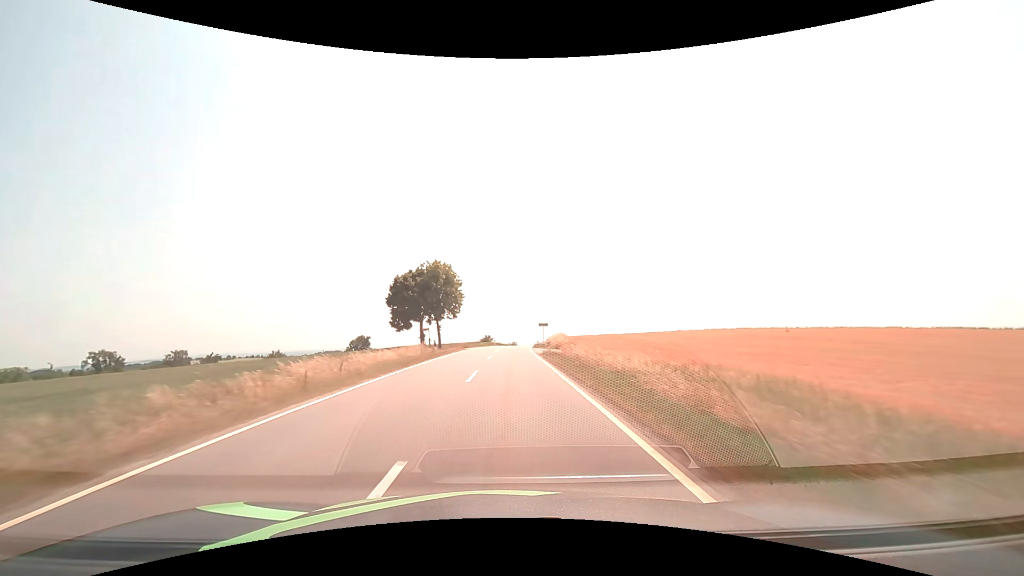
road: tertiary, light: Day
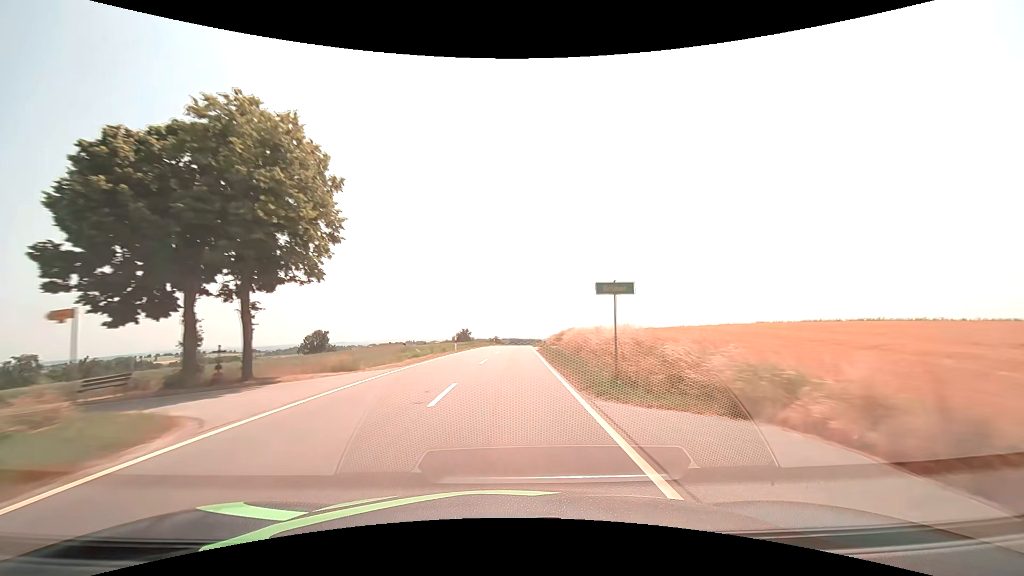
(+0.4, +41.1) m; +2°
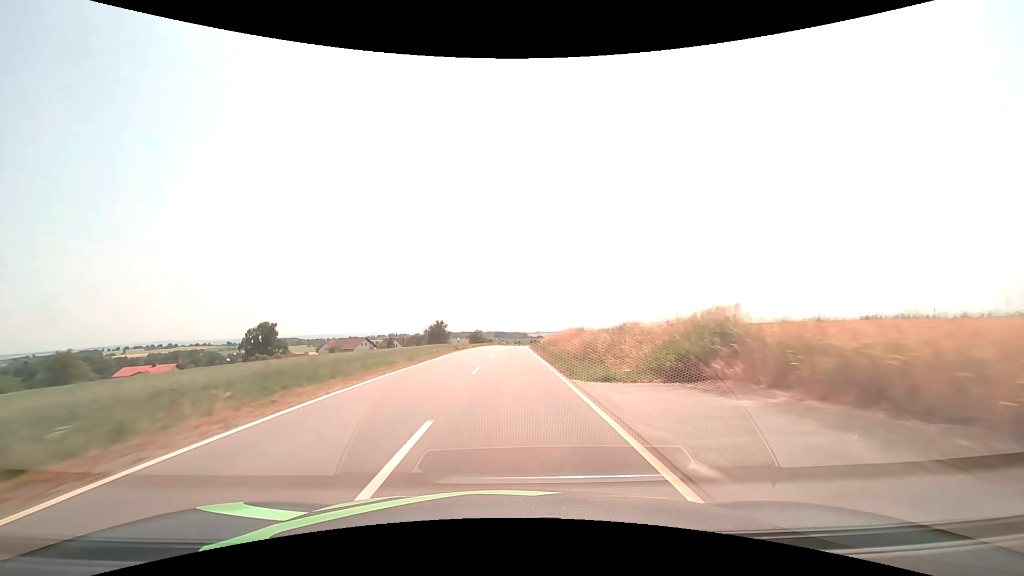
(+0.8, +41.9) m; +2°
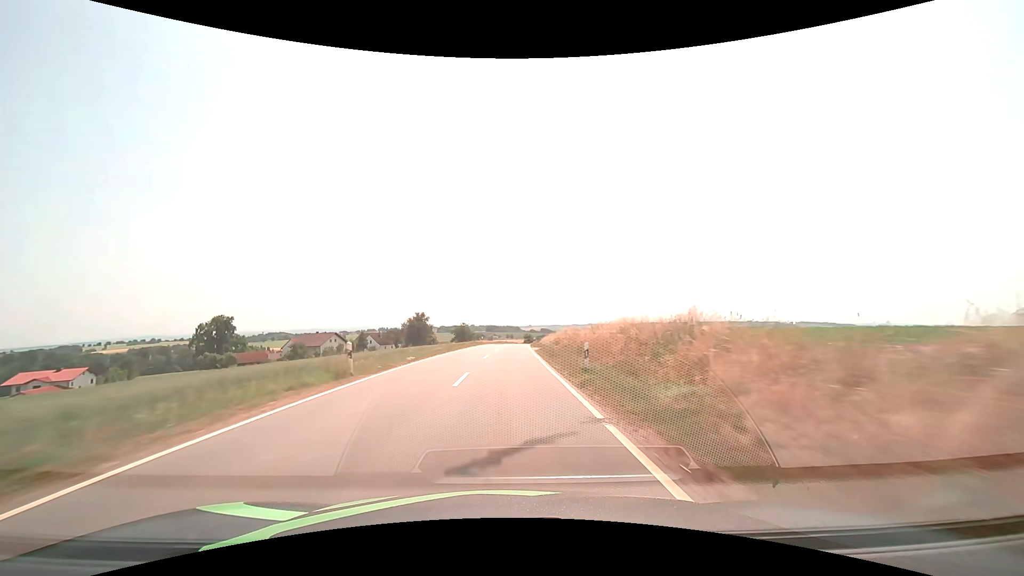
(+0.3, +28.2) m; +1°
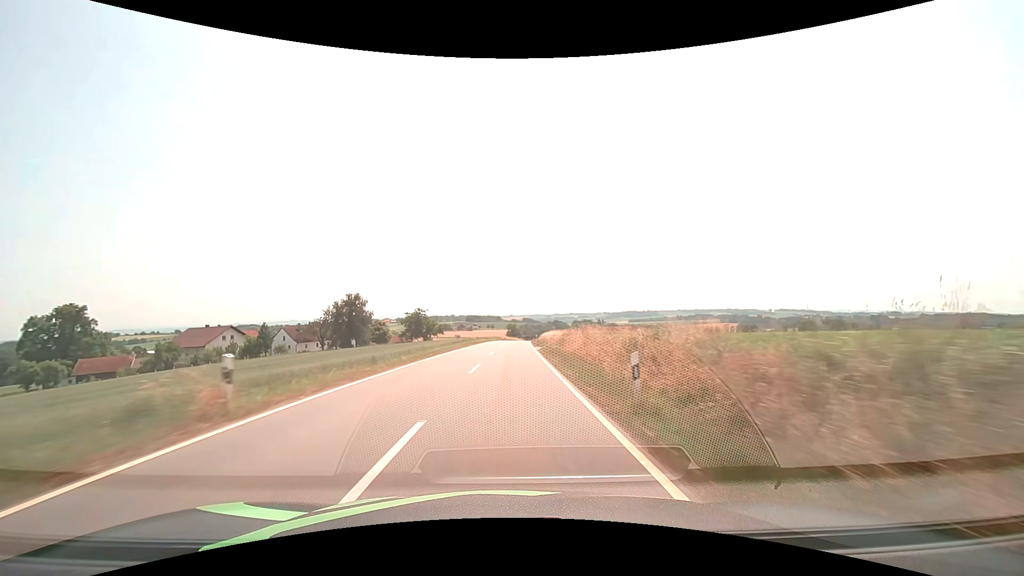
(+1.0, +57.0) m; +2°
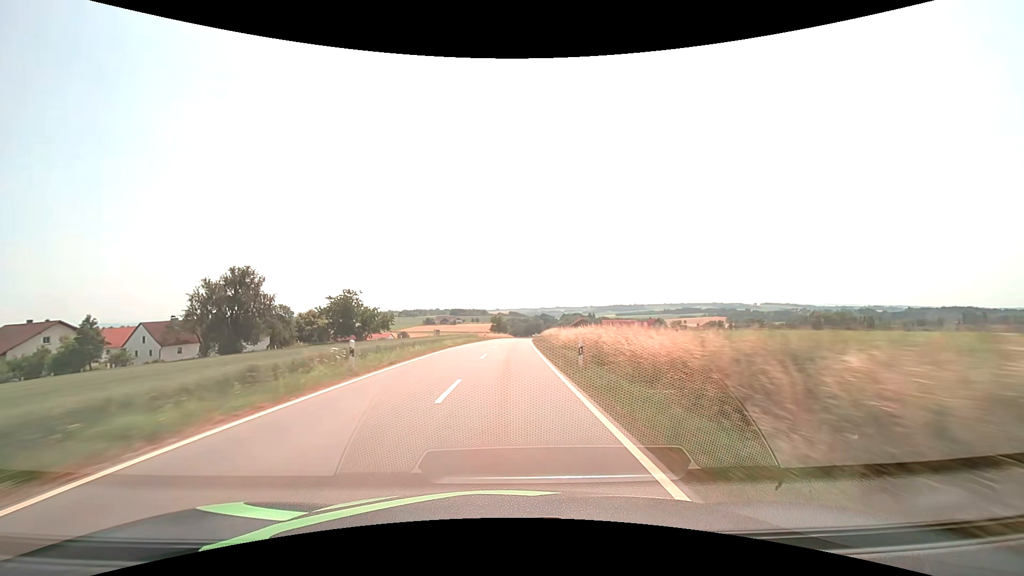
(+0.6, +43.0) m; +1°
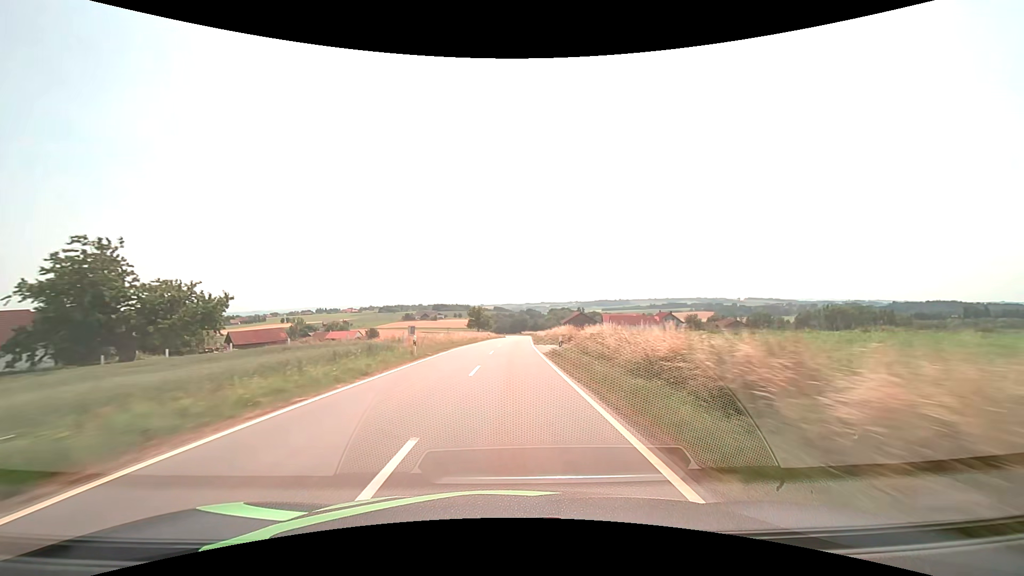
(+0.5, +43.0) m; +2°
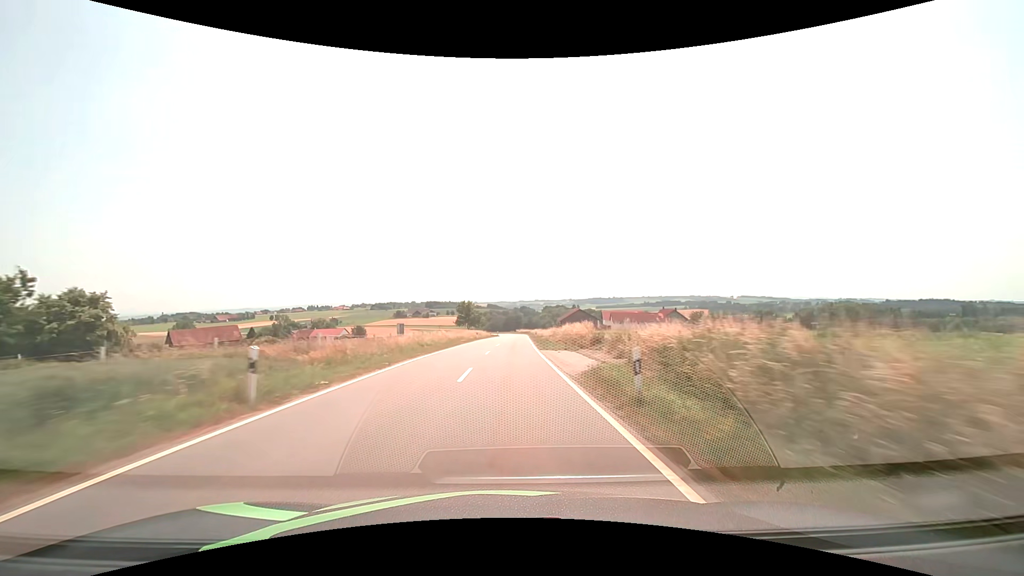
(+0.1, +14.3) m; +1°
(0, +10) (0, +20) (0, +30) (+1, +40) (+1, +50) (+1, +60) (+2, +70) (+2, +80) (+2, +90) (+3, +100) m
